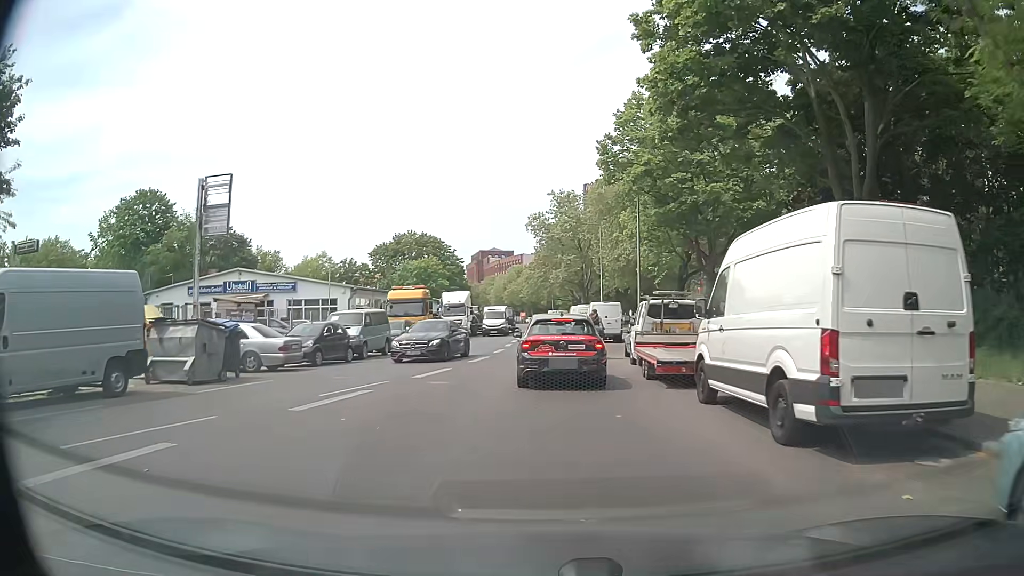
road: tertiary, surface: asphalt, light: Day
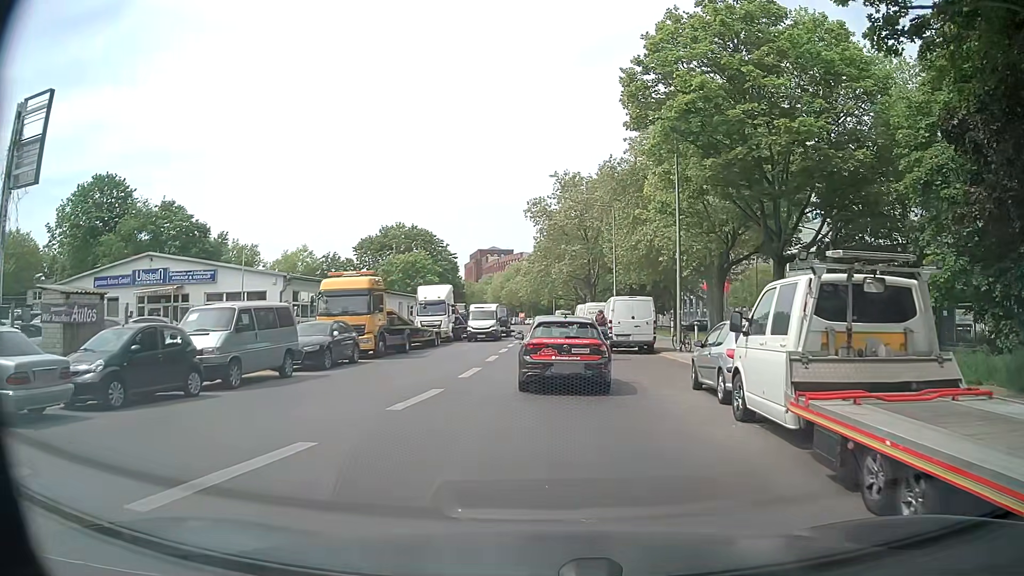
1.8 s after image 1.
(-0.1, +11.1) m; -2°
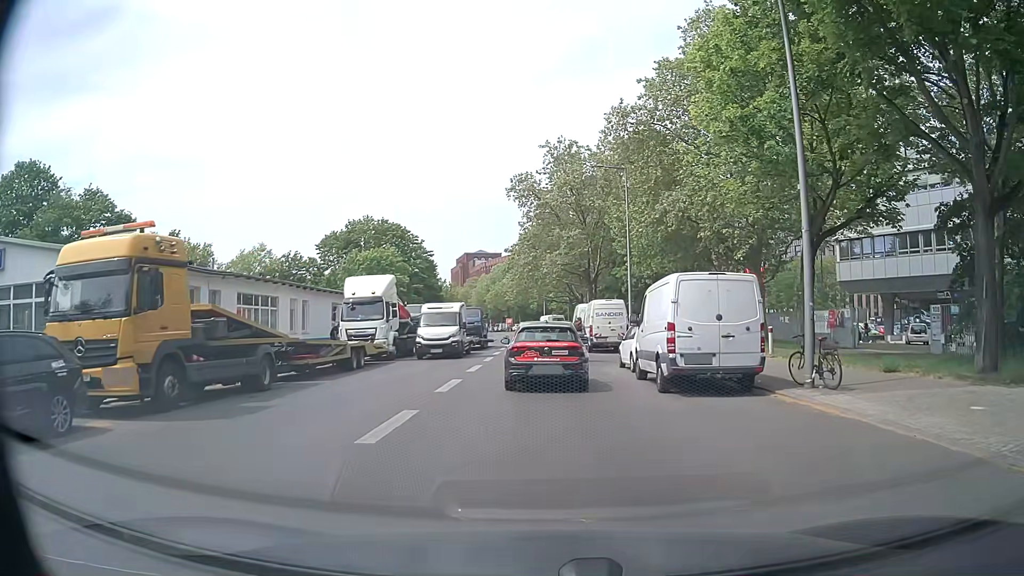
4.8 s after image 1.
(+0.5, +14.9) m; +2°
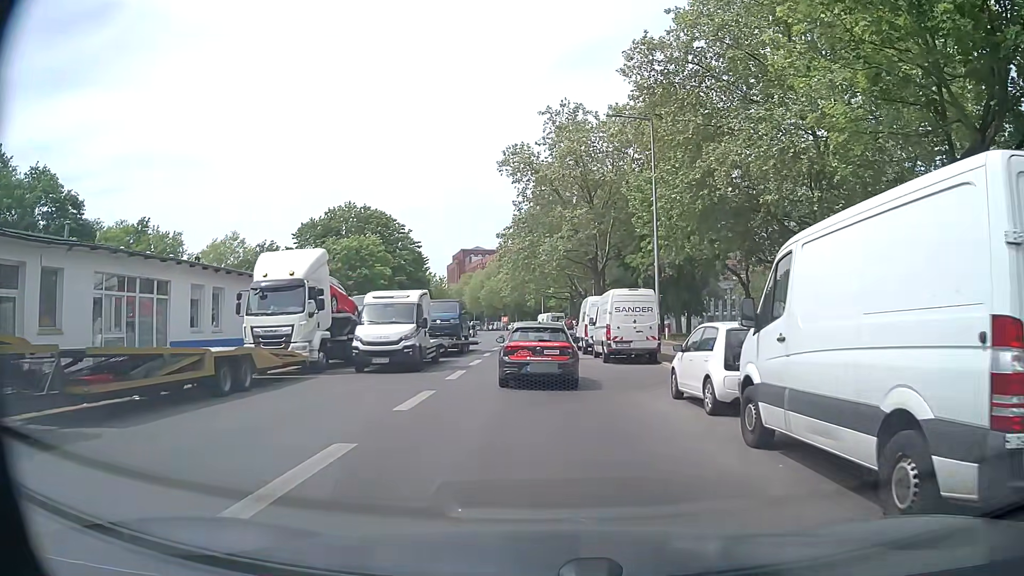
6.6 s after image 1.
(0.0, +9.8) m; +1°
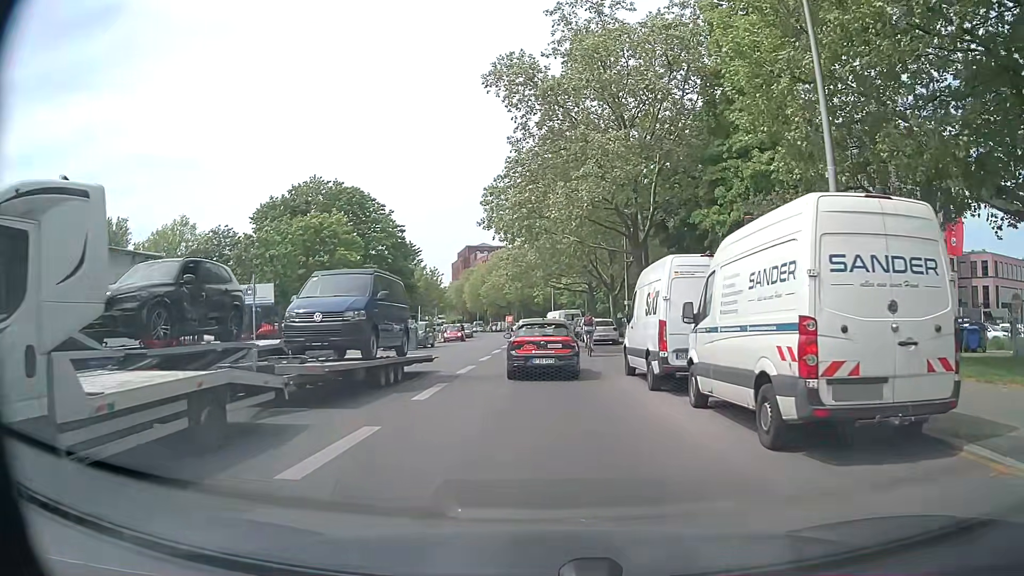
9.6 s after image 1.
(-0.4, +17.7) m; -2°
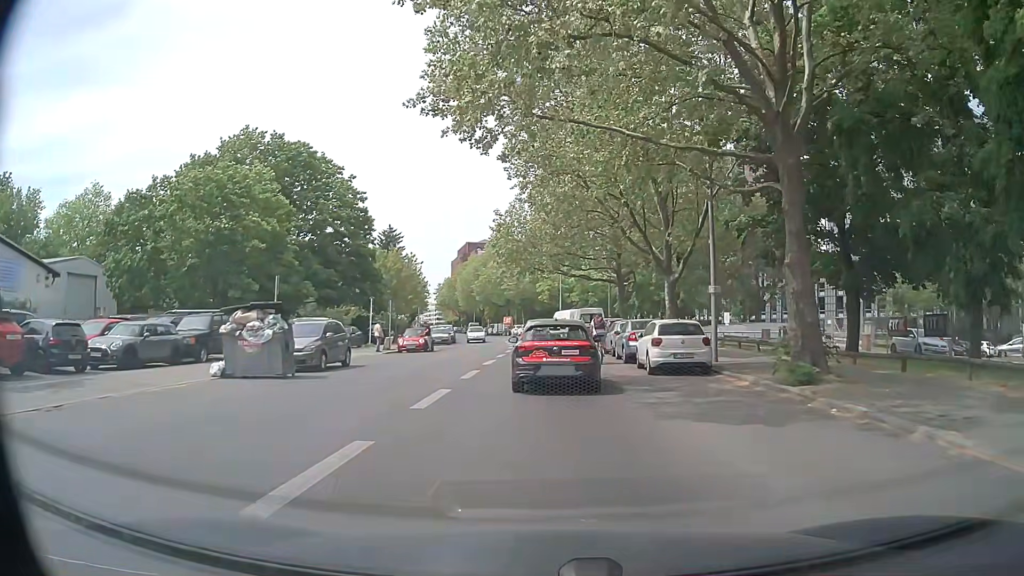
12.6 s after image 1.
(-0.2, +20.1) m; 0°
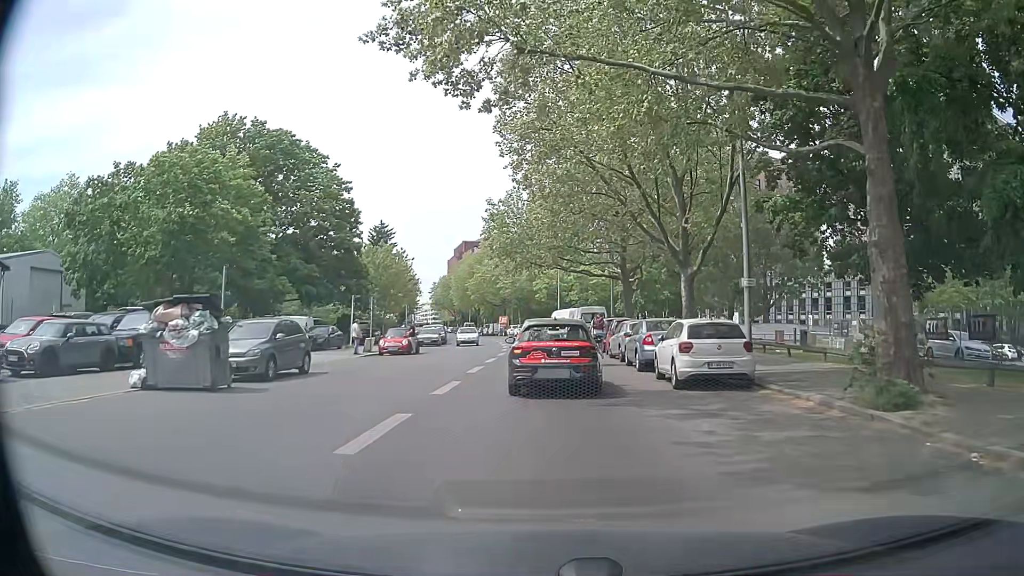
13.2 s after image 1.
(0.0, +3.9) m; 0°
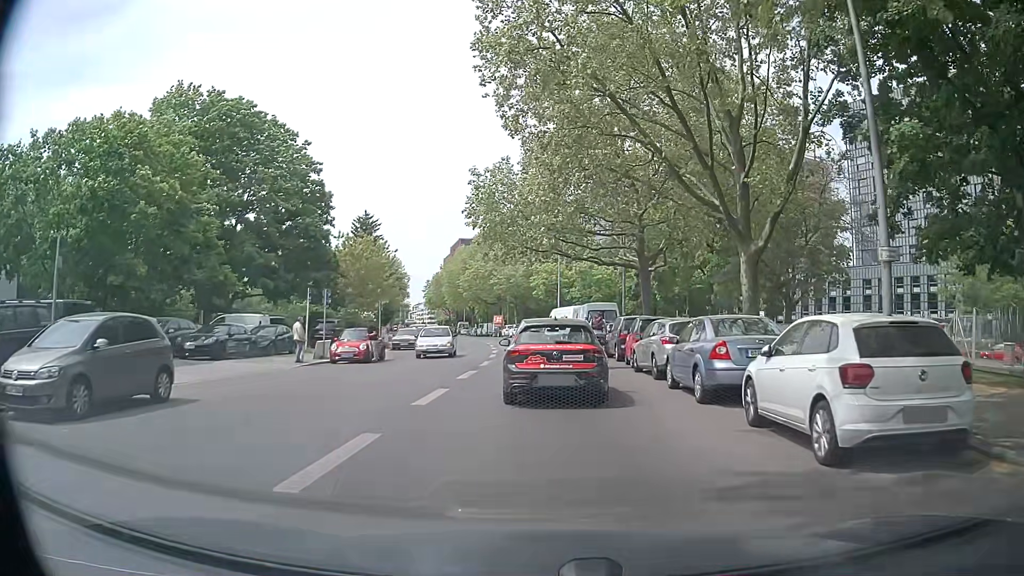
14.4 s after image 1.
(0.0, +7.8) m; -1°
(0, +10) (0, +20) (0, +30) (0, +40) (-1, +50) (-2, +60) (-4, +70) (-6, +80) (-8, +89) (-10, +99) m
